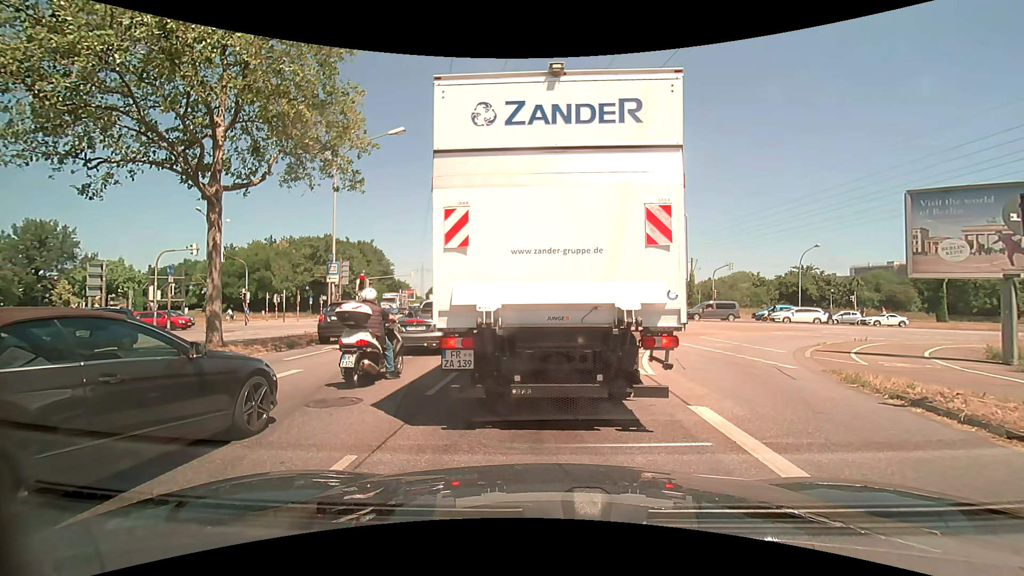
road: primary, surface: asphalt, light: Day
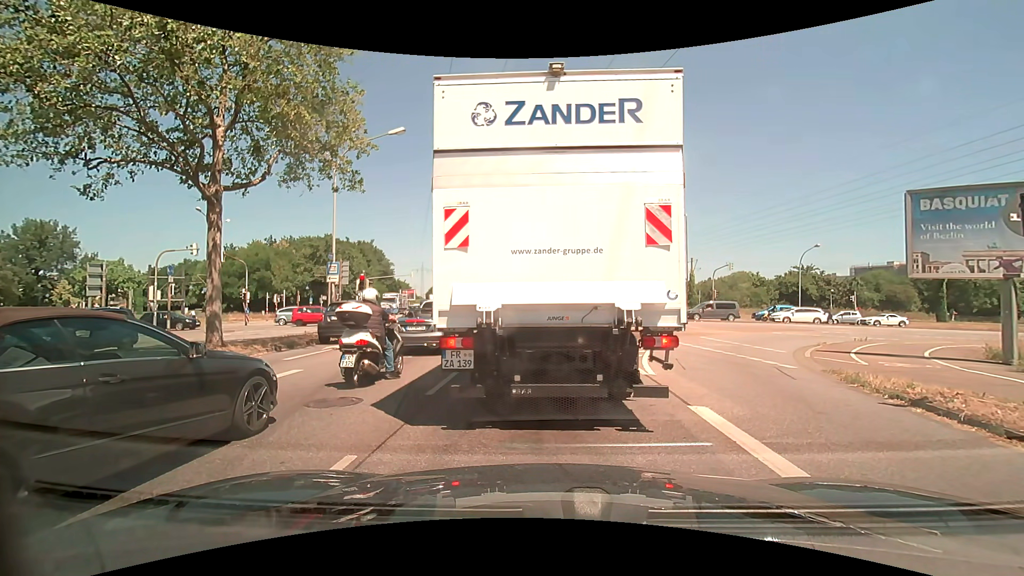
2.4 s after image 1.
(0.0, 0.0) m; 0°
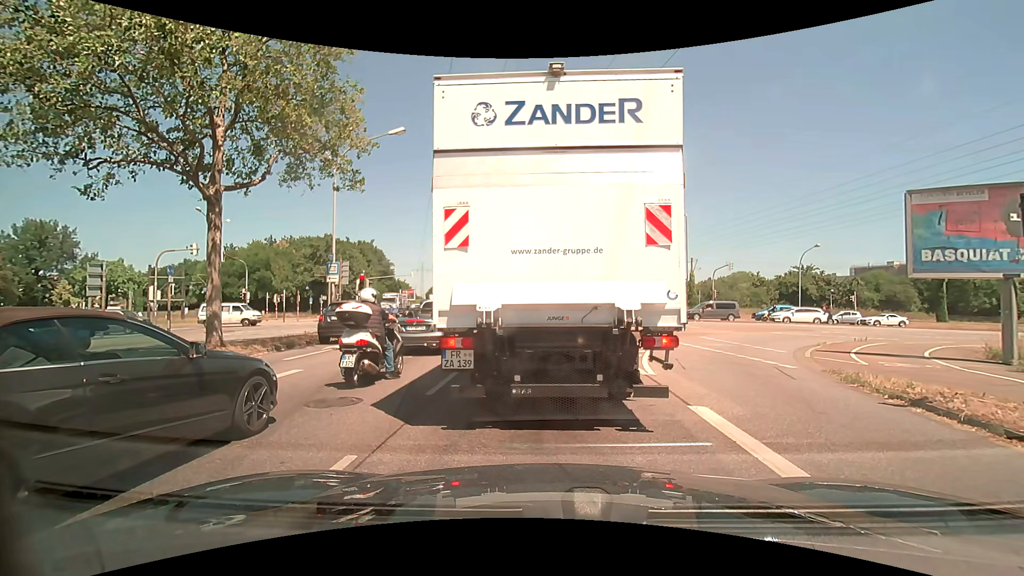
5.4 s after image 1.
(0.0, 0.0) m; 0°
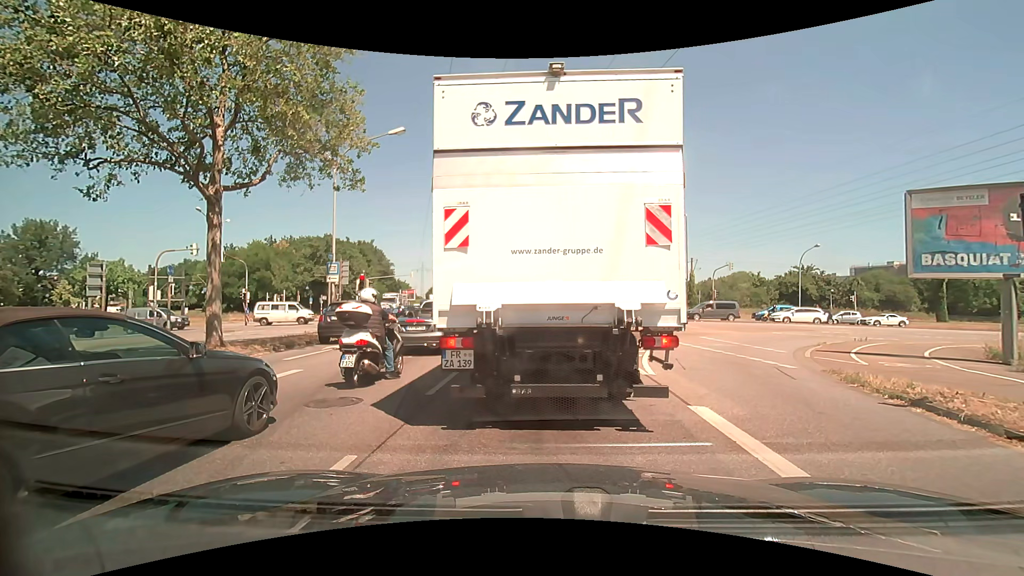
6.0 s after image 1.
(0.0, 0.0) m; 0°
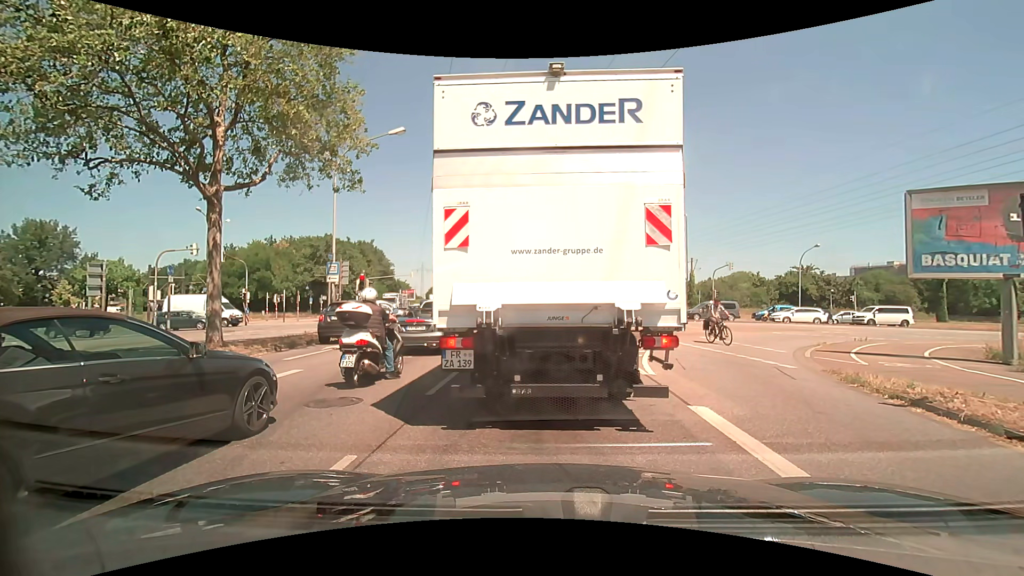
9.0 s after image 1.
(0.0, 0.0) m; 0°
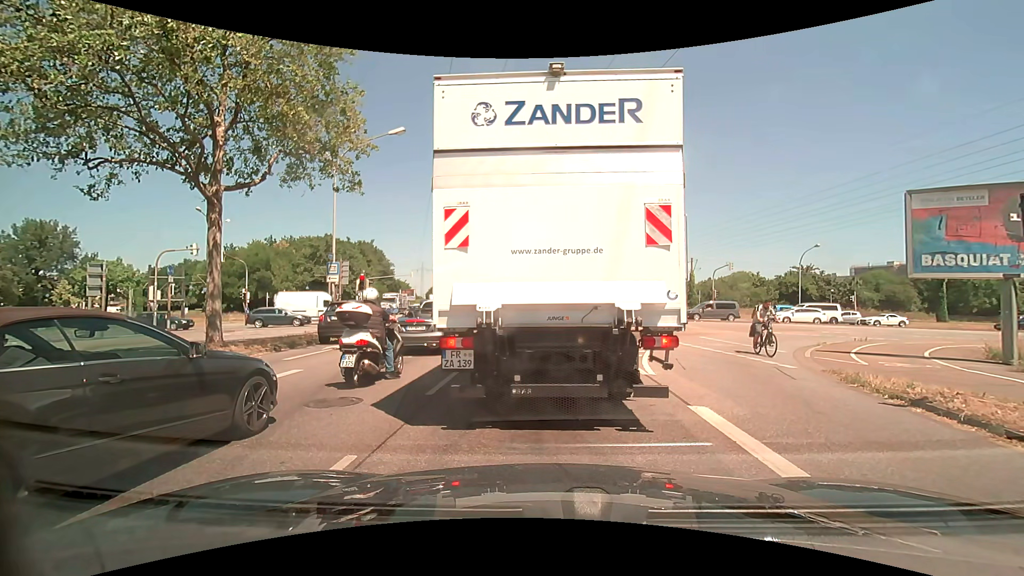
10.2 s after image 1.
(0.0, 0.0) m; 0°
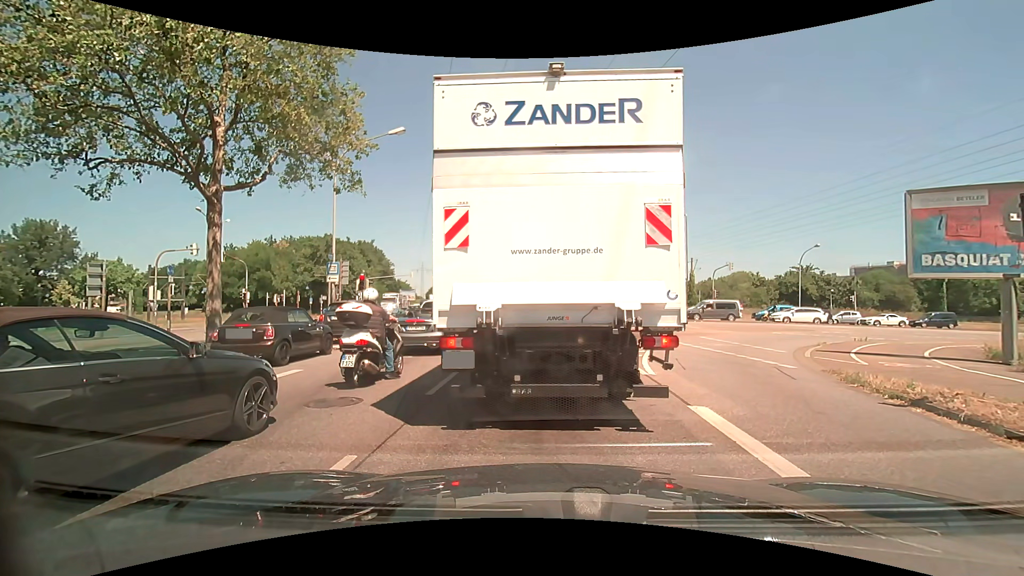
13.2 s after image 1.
(0.0, 0.0) m; 0°
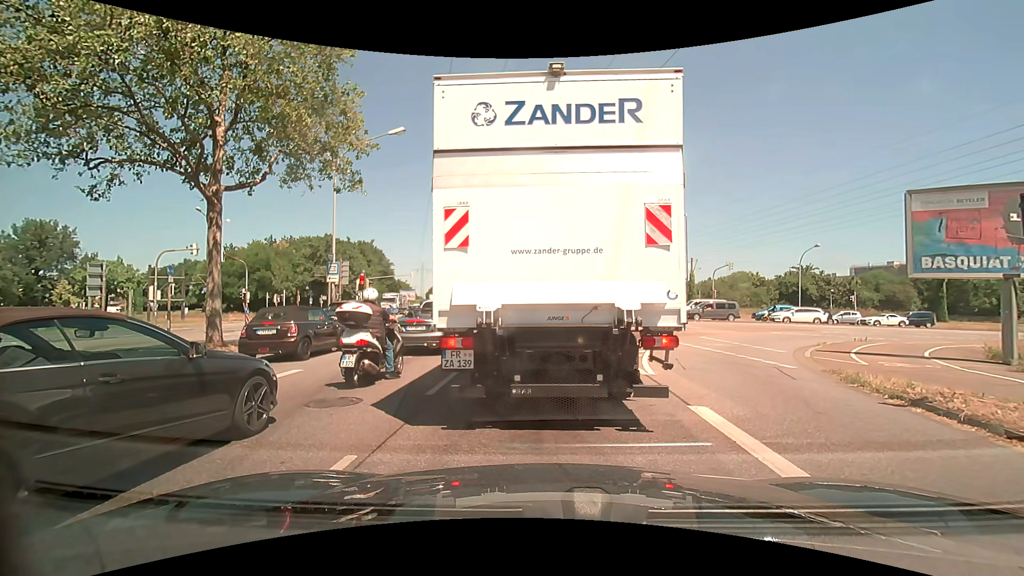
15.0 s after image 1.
(0.0, 0.0) m; 0°
(0, +10) (0, +20) (0, +30) (0, +40) (0, +50) (0, +60) (0, +70) (0, +80) (-1, +90) (-2, +100) m
